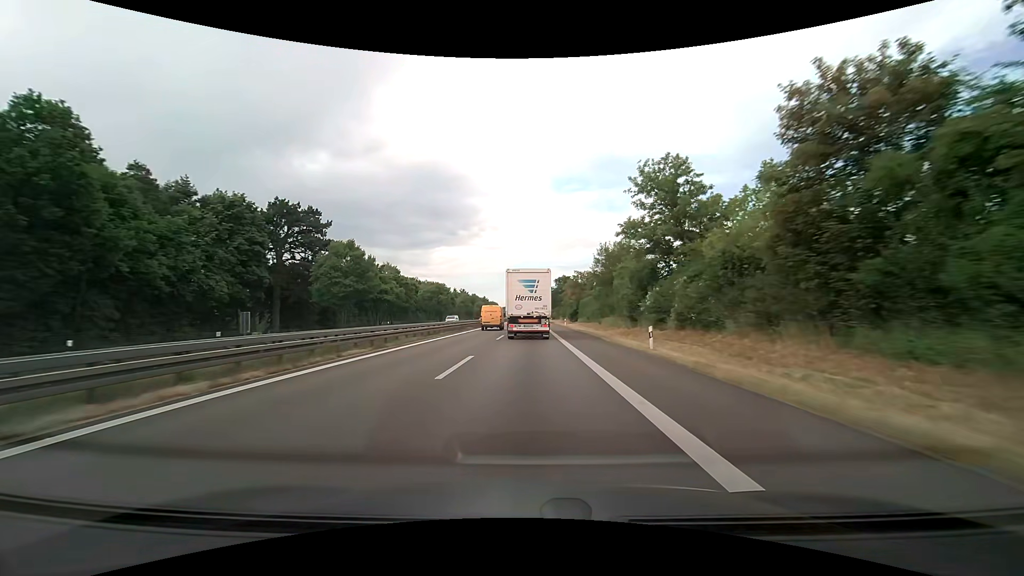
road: trunk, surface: asphalt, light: Day
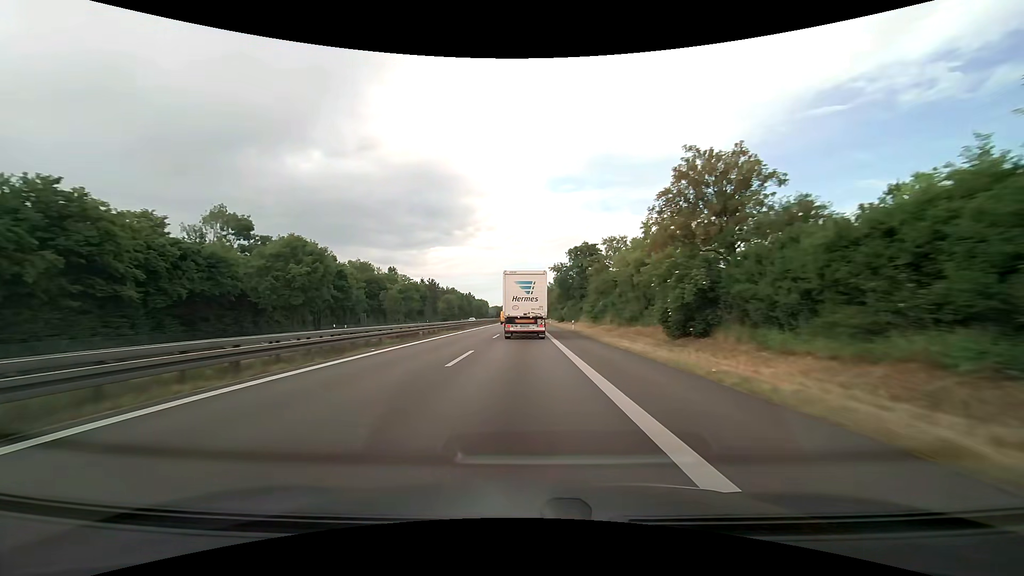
(+0.7, +69.7) m; +1°
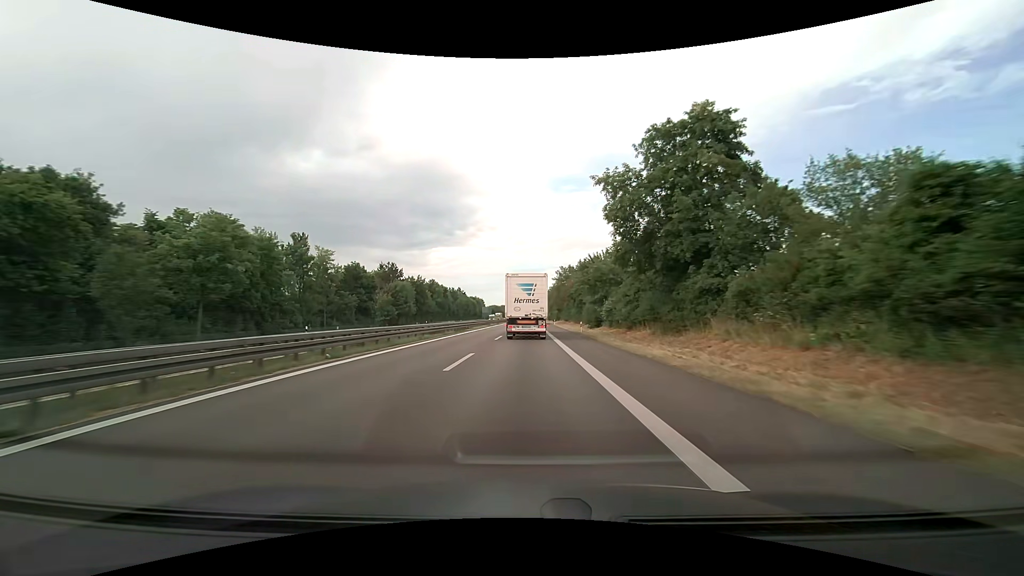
(-0.3, +55.4) m; 0°
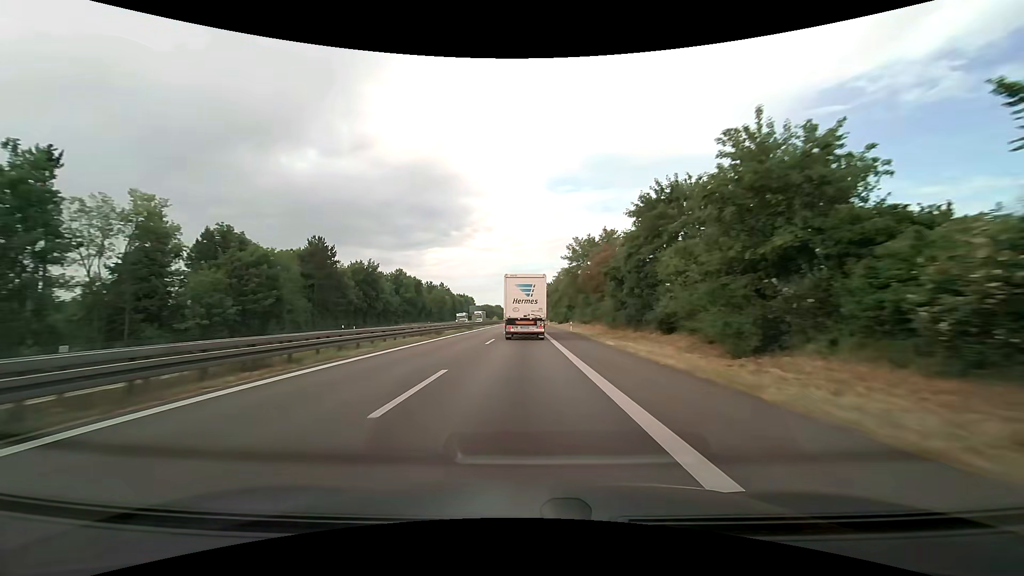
(0.0, +42.4) m; 0°
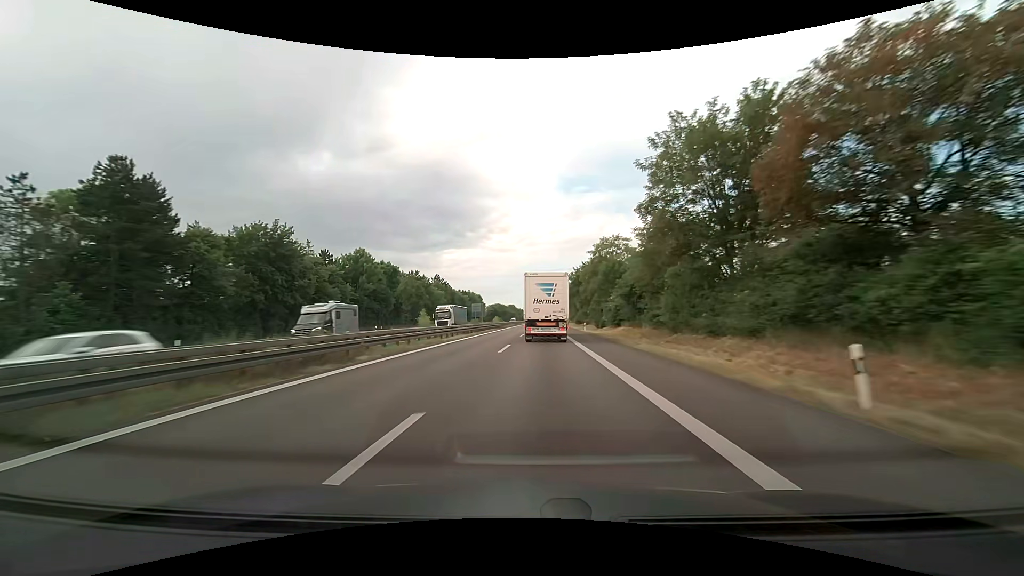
(-0.5, +44.2) m; -2°
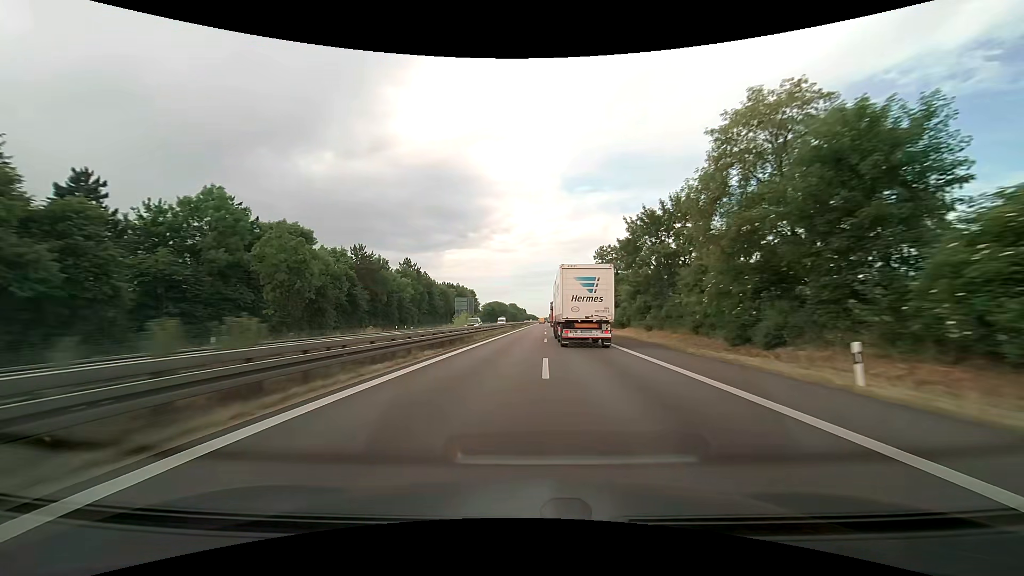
(-0.6, +47.4) m; -1°
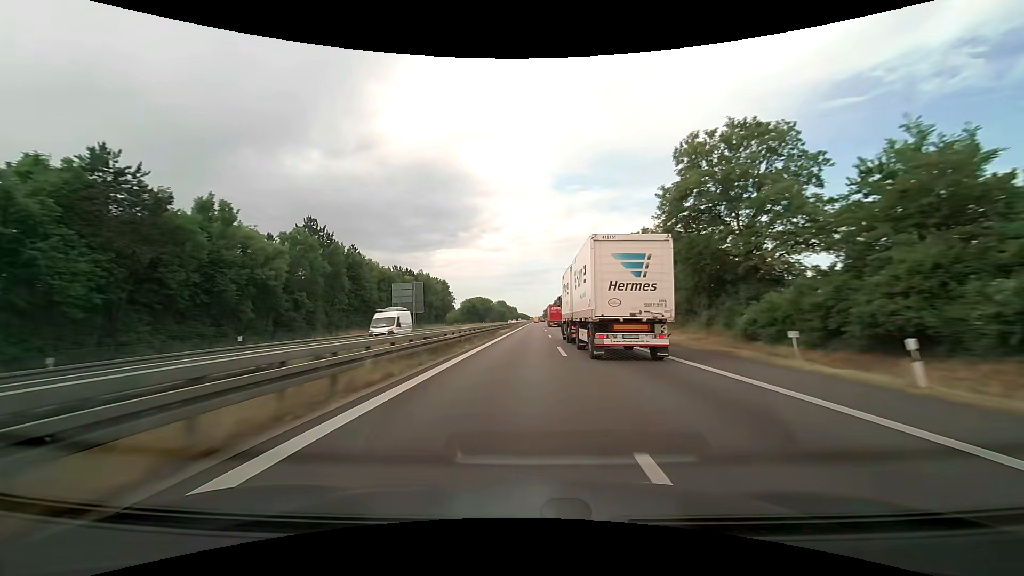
(+0.7, +51.0) m; +1°
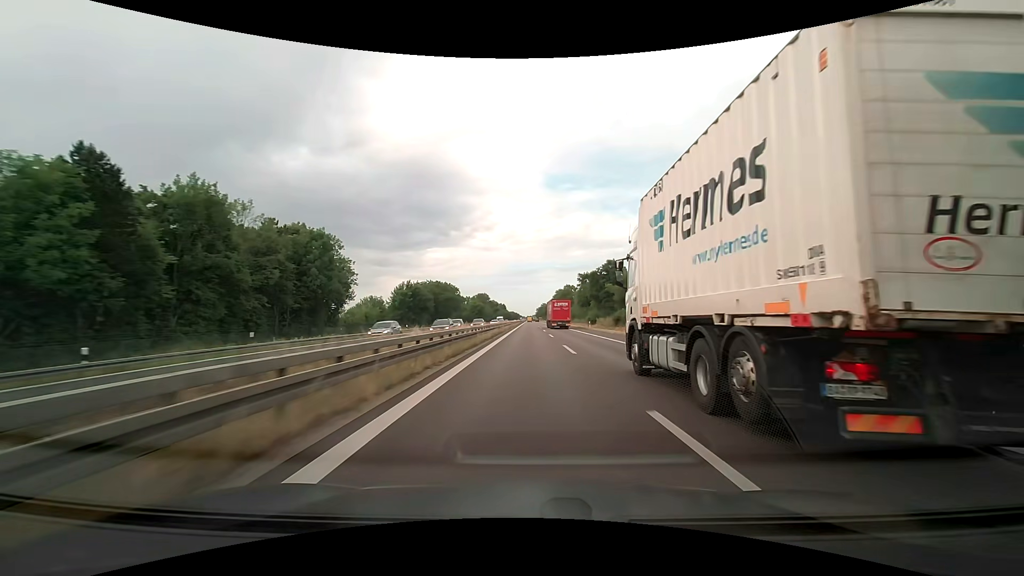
(+0.9, +92.0) m; +1°
(0, +10) (0, +20) (0, +30) (0, +40) (0, +50) (0, +60) (0, +70) (0, +80) (0, +90) (0, +100) m
